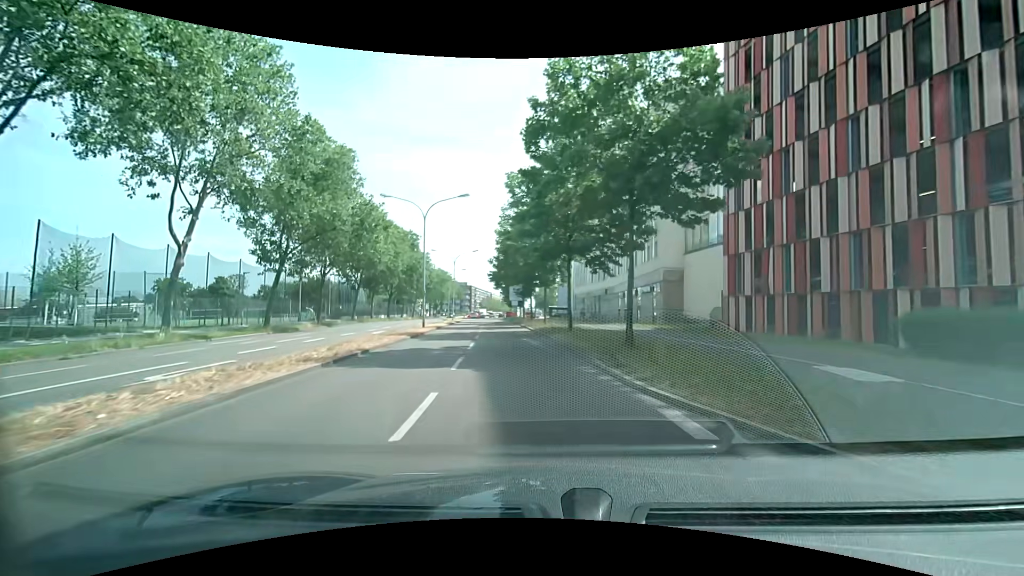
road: secondary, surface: asphalt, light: Day
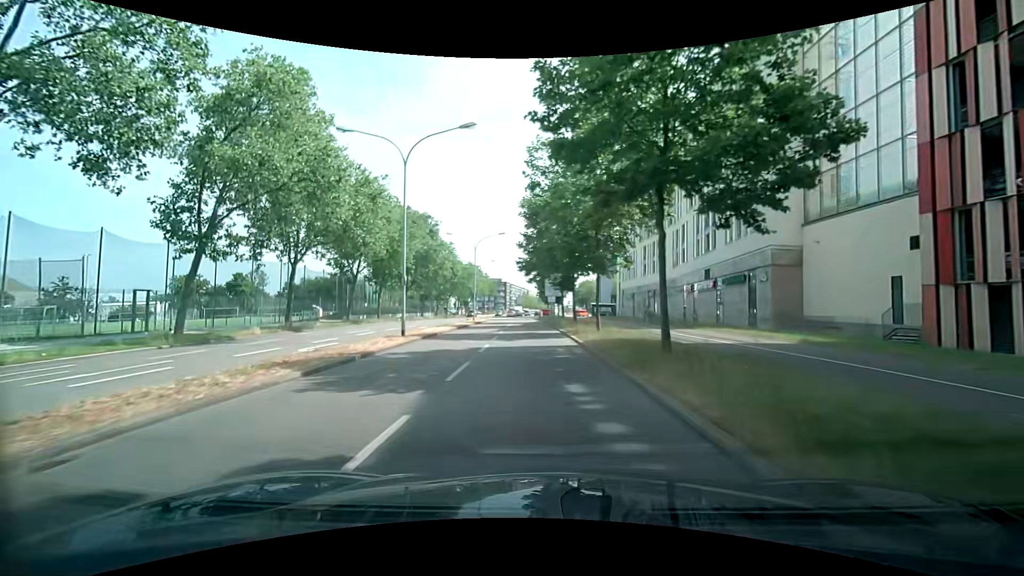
(-0.7, +14.0) m; -5°
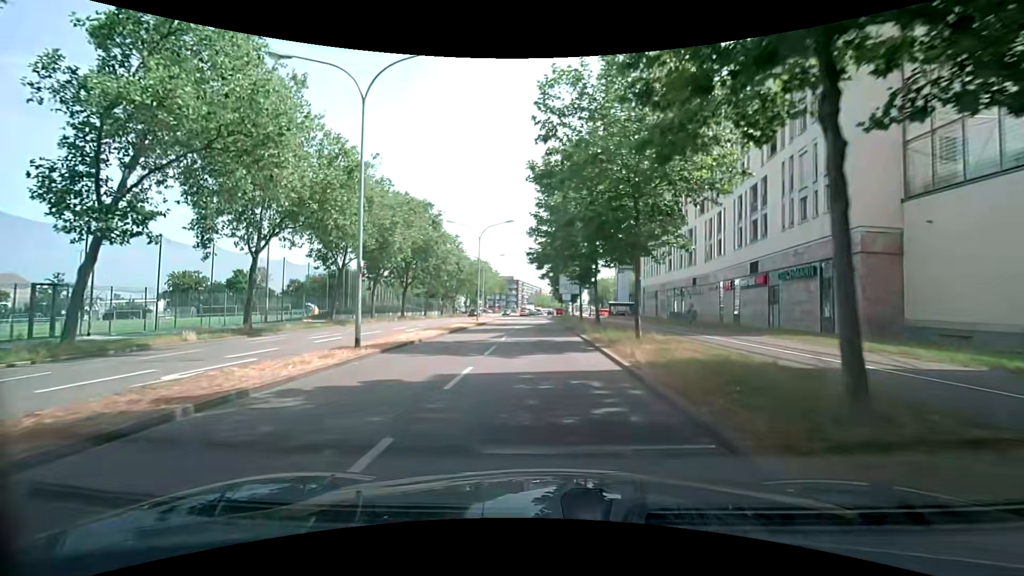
(-0.1, +7.2) m; -2°
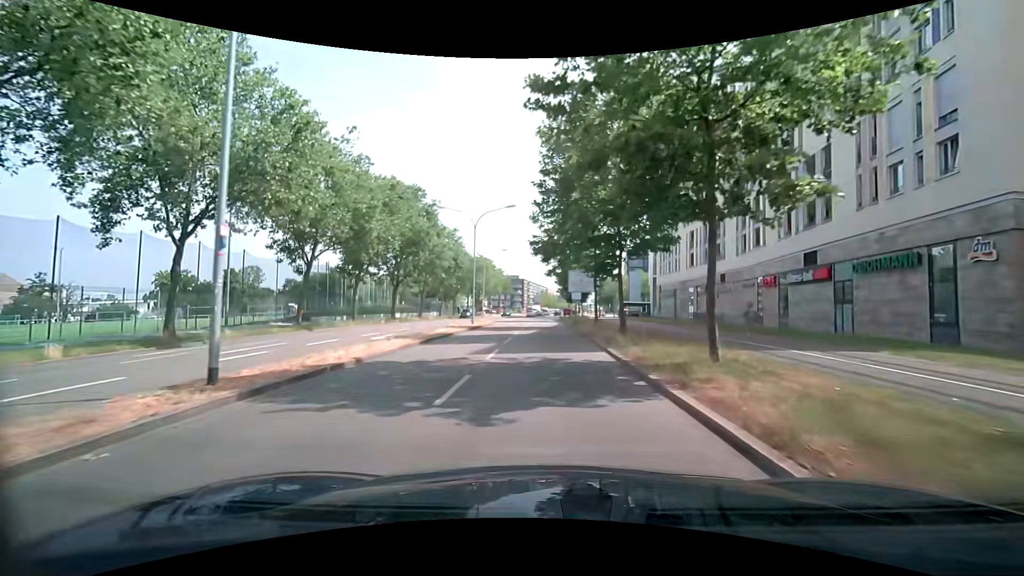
(0.0, +7.2) m; 0°
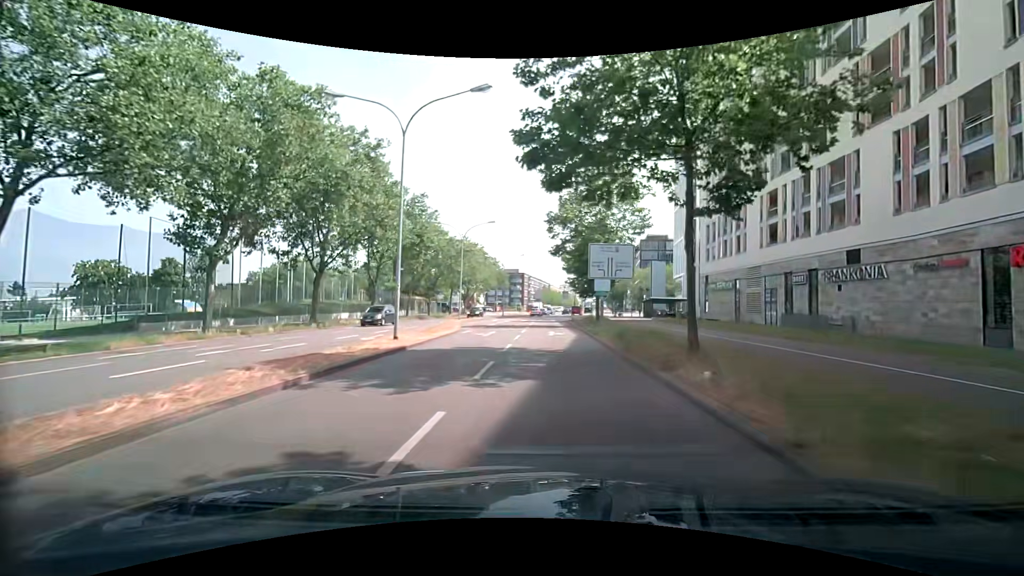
(-0.2, +21.6) m; 0°
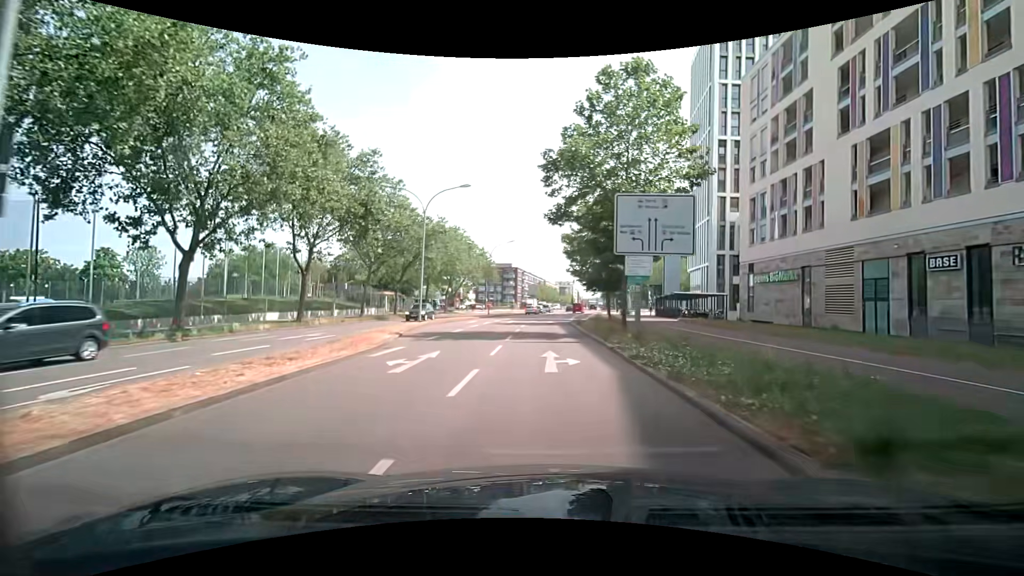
(0.0, +13.9) m; 0°
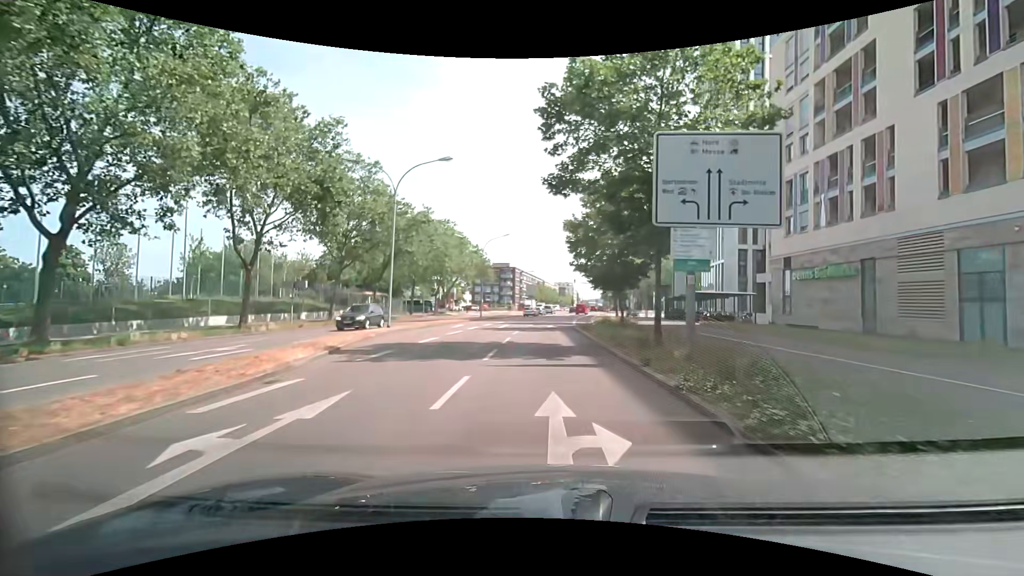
(0.0, +6.9) m; +1°
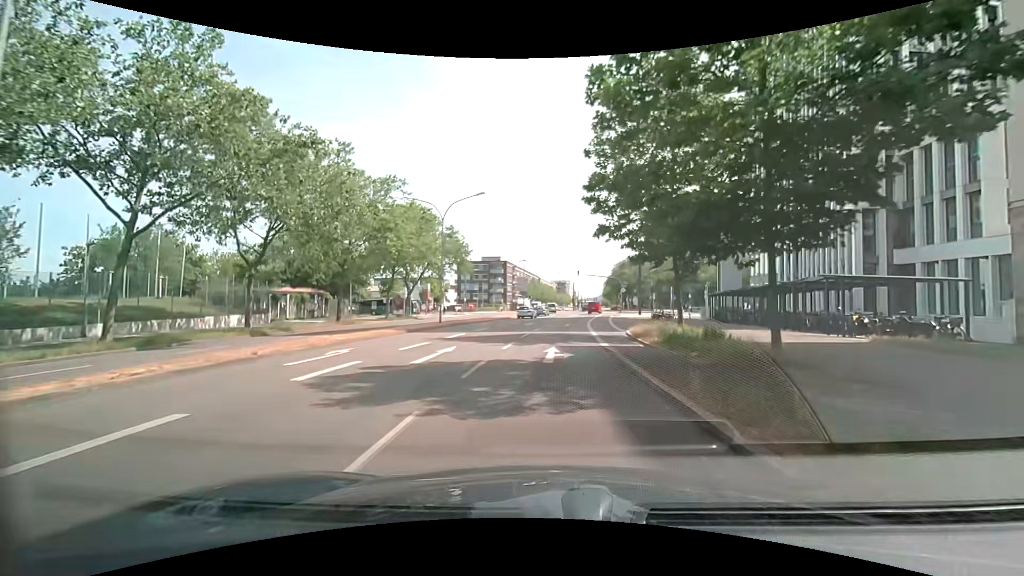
(-0.2, +21.2) m; 0°
(0, +10) (0, +20) (+1, +30) (+2, +40) (+3, +50) (+4, +60) (+6, +70) (+7, +80) (+9, +89) (+11, +99) m
